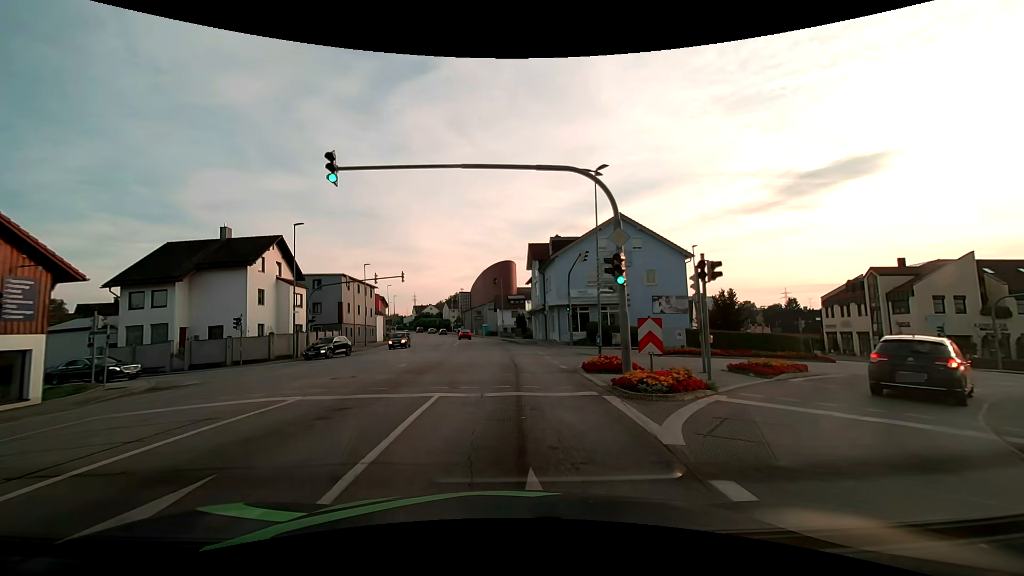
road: tertiary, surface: asphalt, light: Day
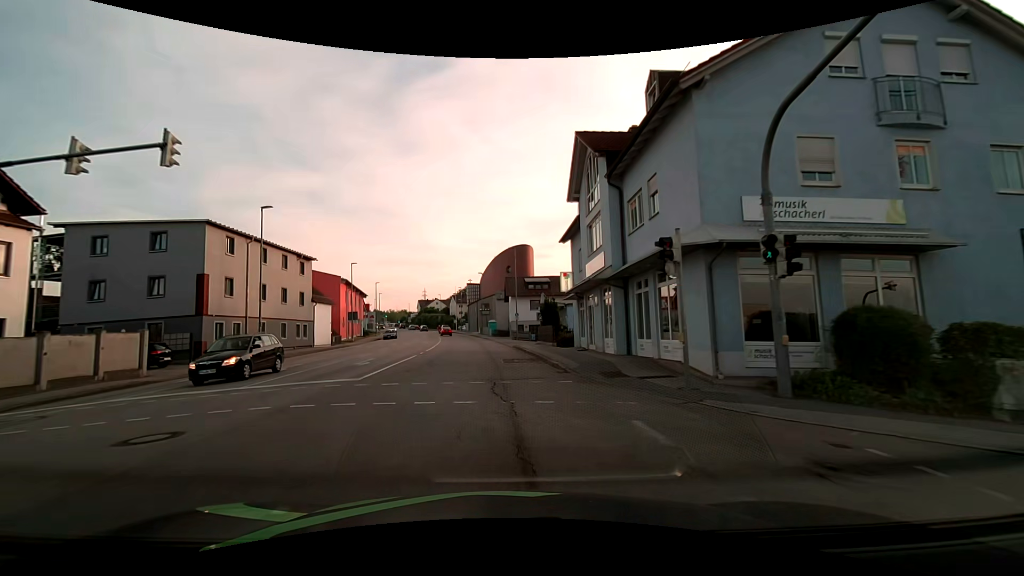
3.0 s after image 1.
(-0.1, +29.8) m; -2°
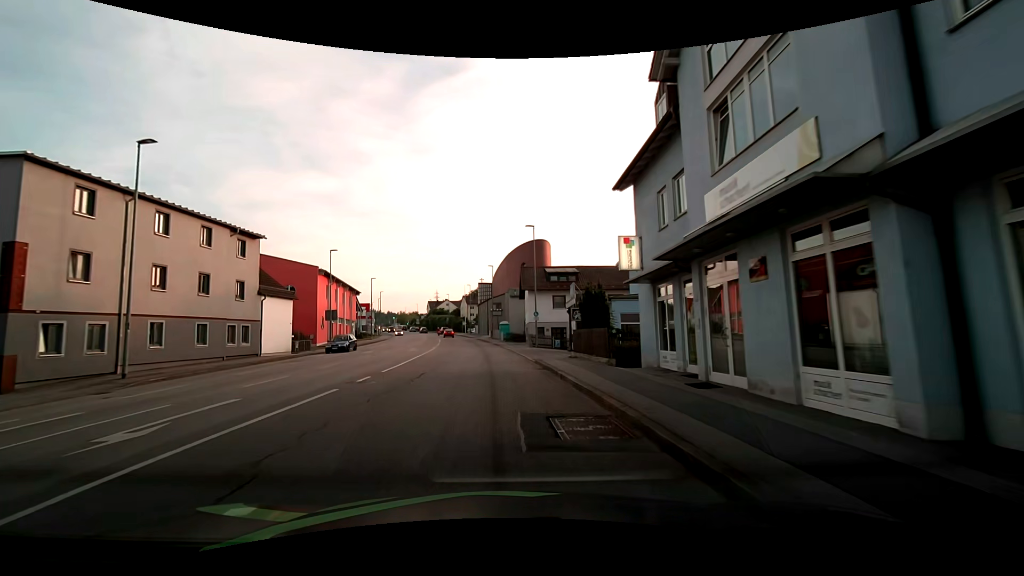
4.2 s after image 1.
(-0.3, +13.2) m; -2°
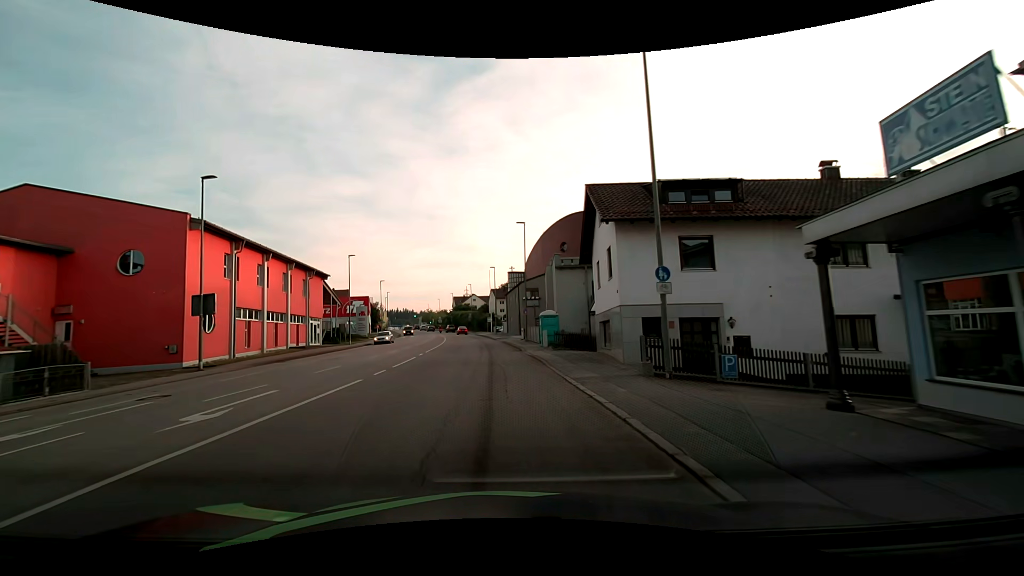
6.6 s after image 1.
(-0.4, +27.6) m; -3°
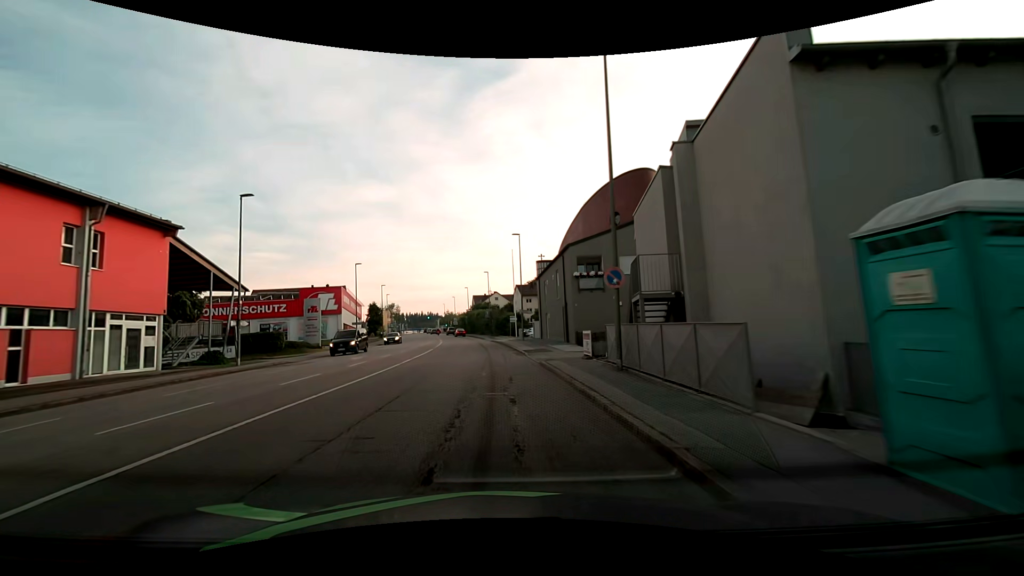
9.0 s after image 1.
(-0.8, +28.5) m; -4°
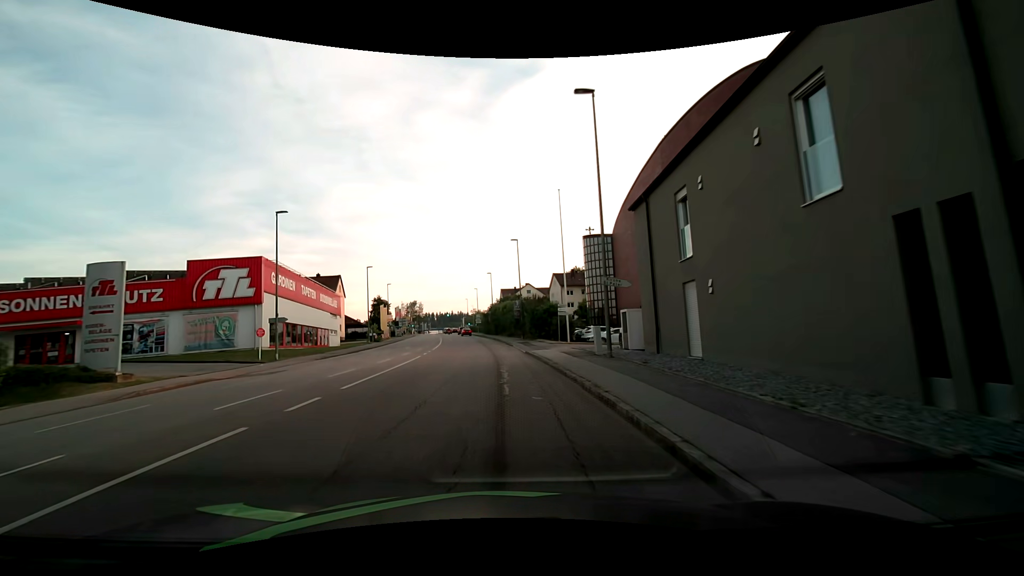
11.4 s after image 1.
(-0.7, +29.0) m; -3°
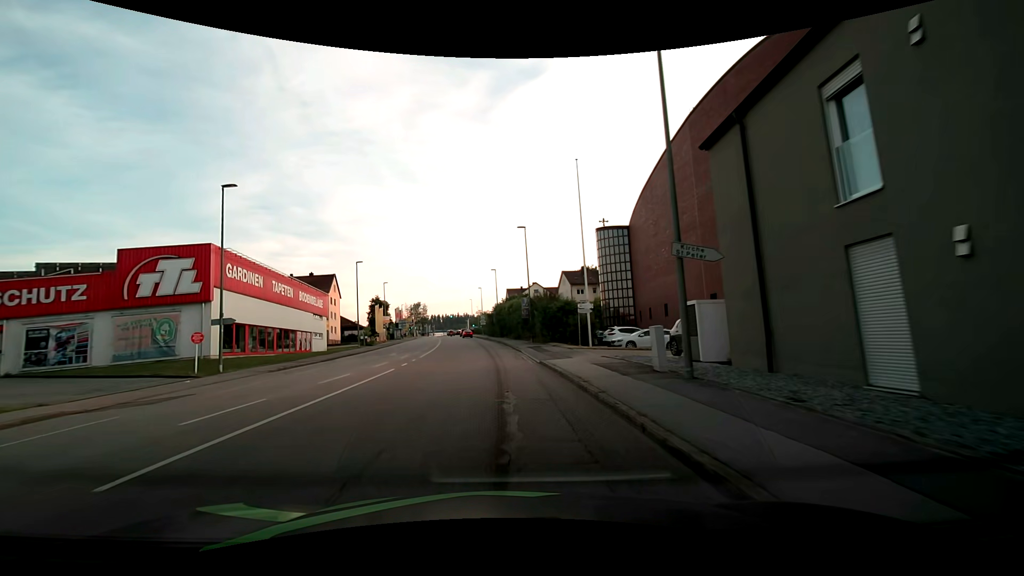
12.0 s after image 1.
(-0.1, +7.3) m; -1°
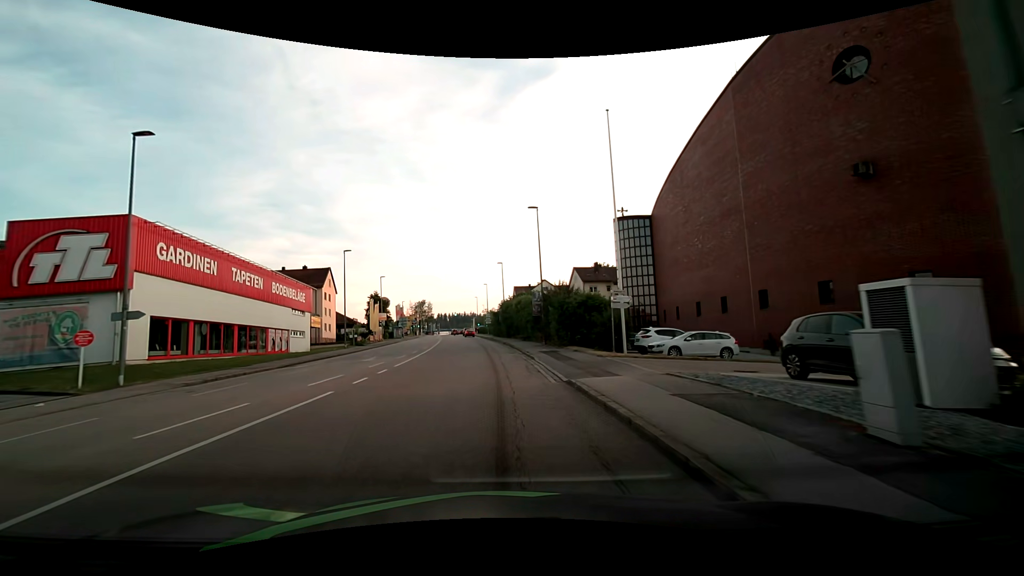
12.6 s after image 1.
(-0.1, +7.3) m; -1°
(0, +10) (0, +20) (-1, +30) (-1, +40) (-2, +50) (-3, +60) (-4, +70) (-5, +80) (-6, +90) (-8, +100) m
